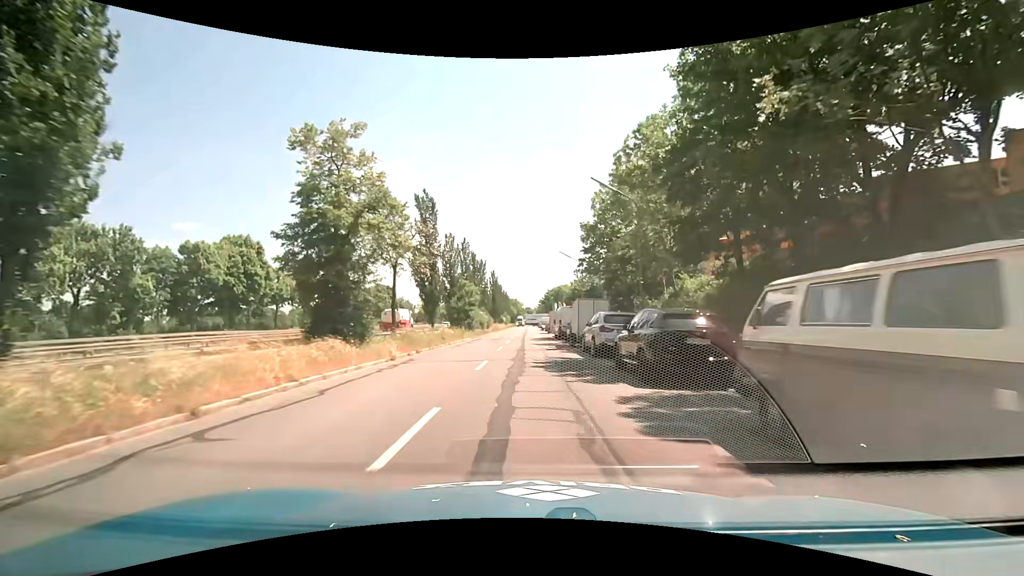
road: tertiary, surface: asphalt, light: Day
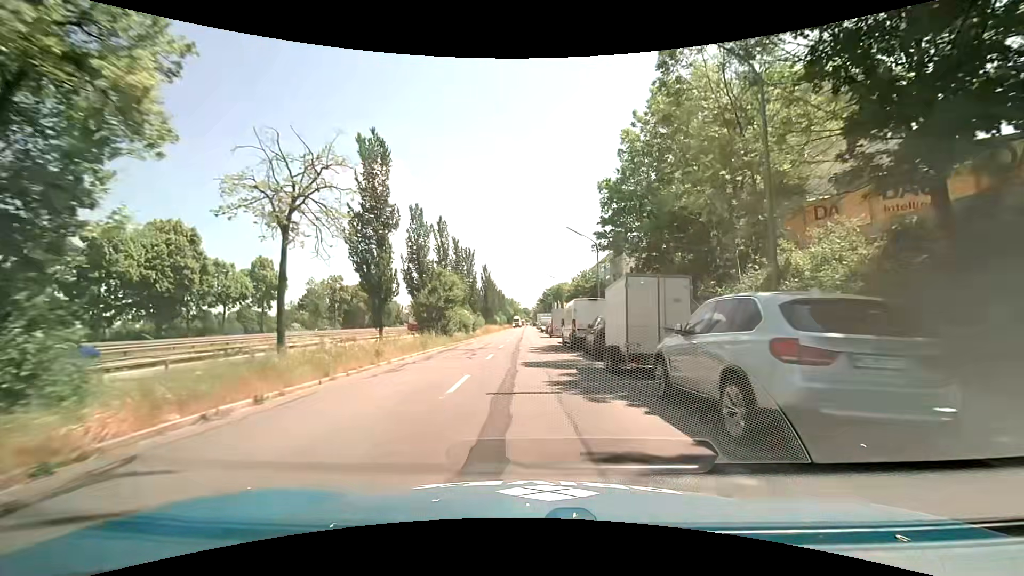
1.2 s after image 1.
(0.0, +13.2) m; 0°
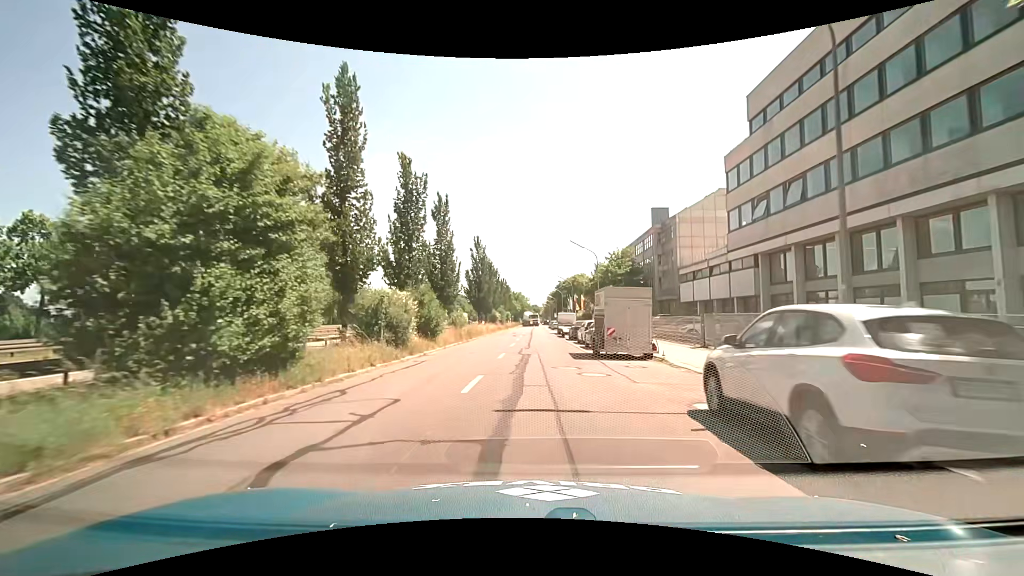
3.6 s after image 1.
(-0.3, +27.6) m; -1°
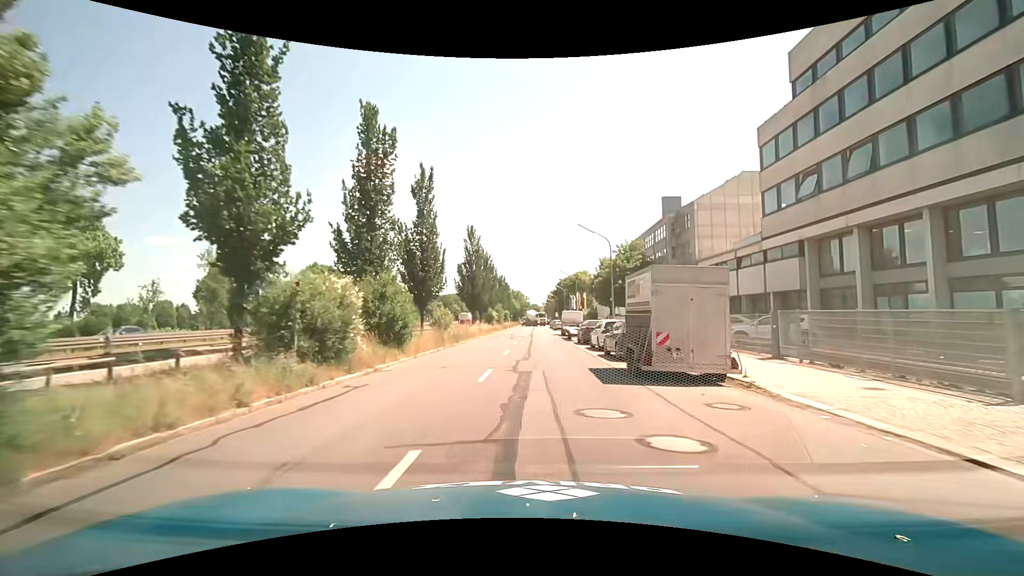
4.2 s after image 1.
(0.0, +7.2) m; 0°
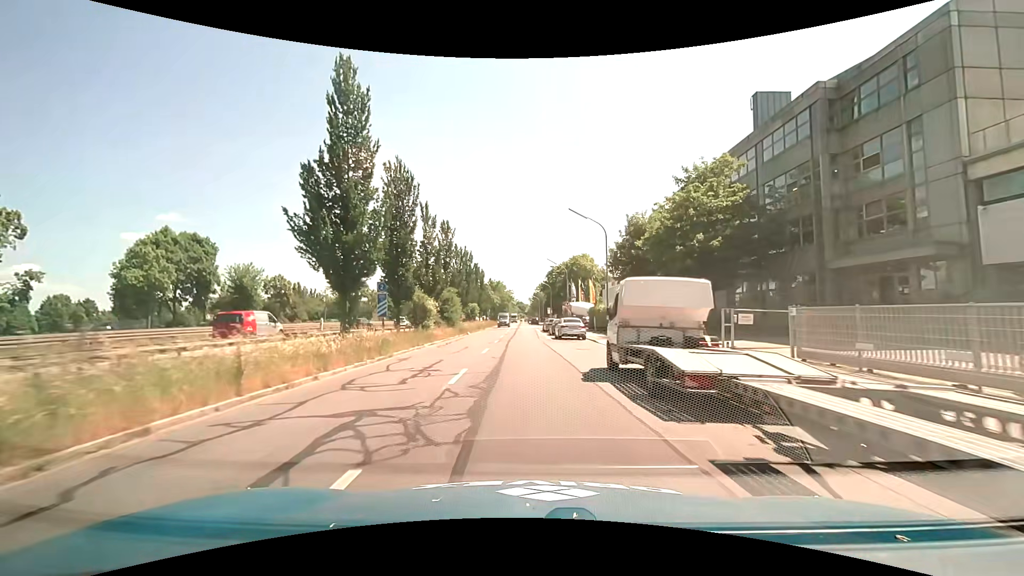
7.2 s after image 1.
(+0.3, +37.0) m; +2°
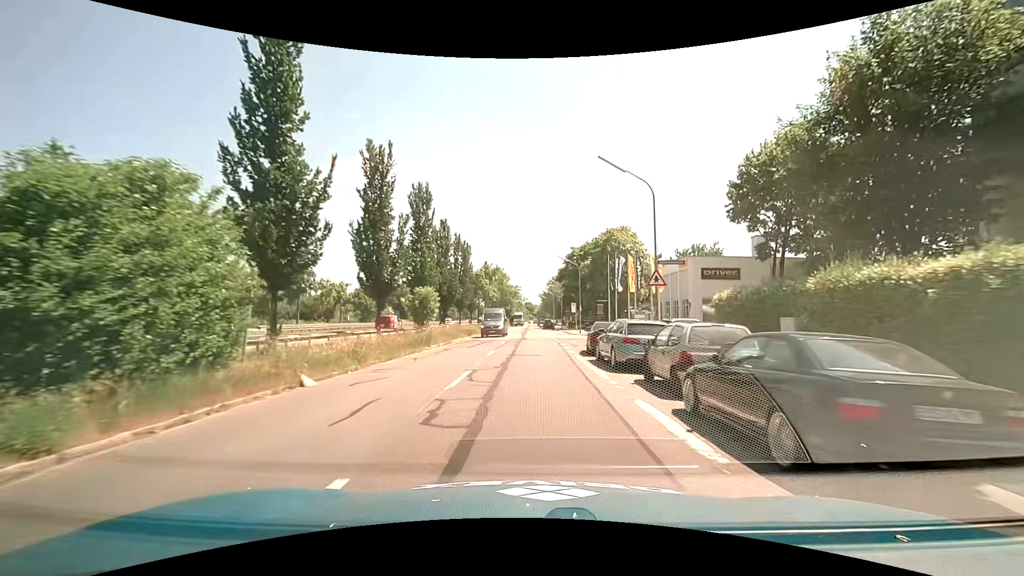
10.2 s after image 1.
(-0.8, +36.6) m; -1°
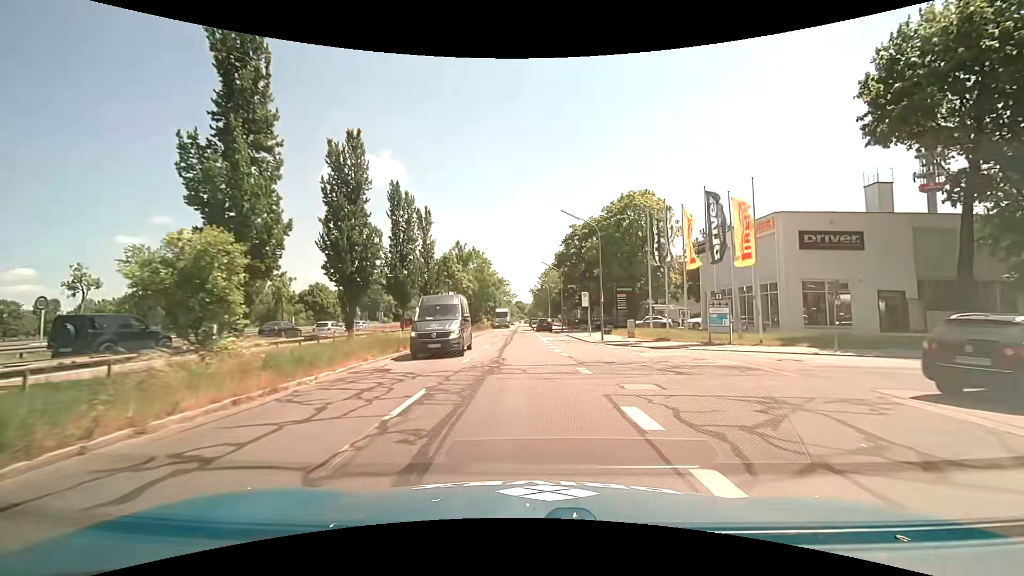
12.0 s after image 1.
(+0.2, +21.5) m; +1°
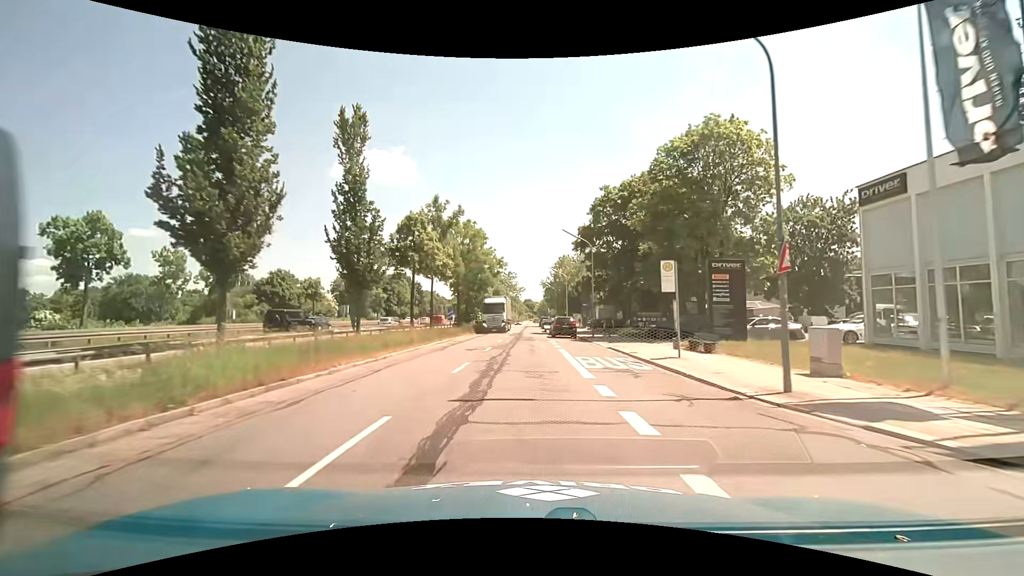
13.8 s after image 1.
(-0.1, +21.1) m; -1°
(0, +10) (0, +20) (0, +30) (0, +40) (0, +50) (0, +60) (0, +70) (0, +80) (0, +90) (0, +100) m
